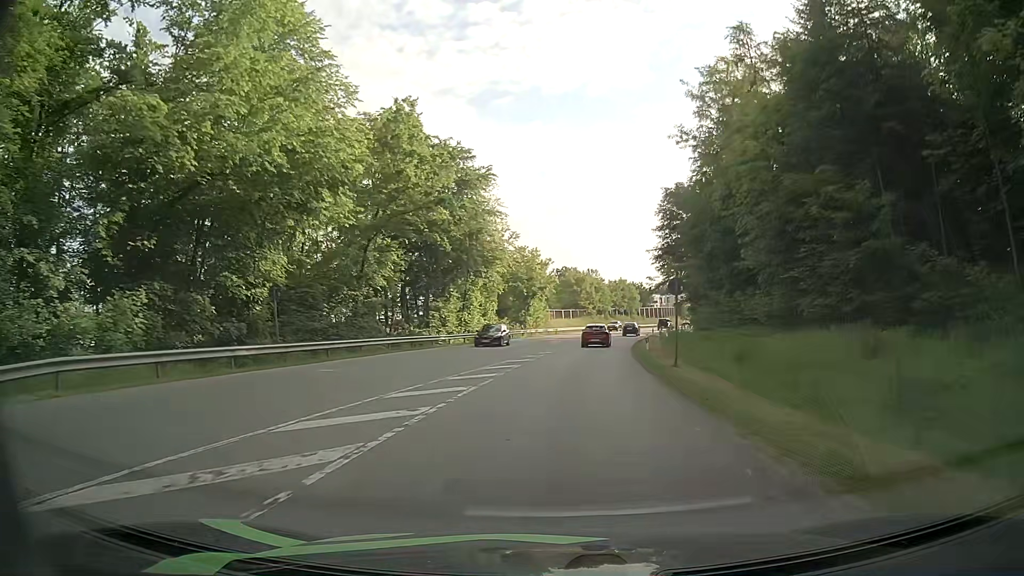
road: secondary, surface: asphalt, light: Day
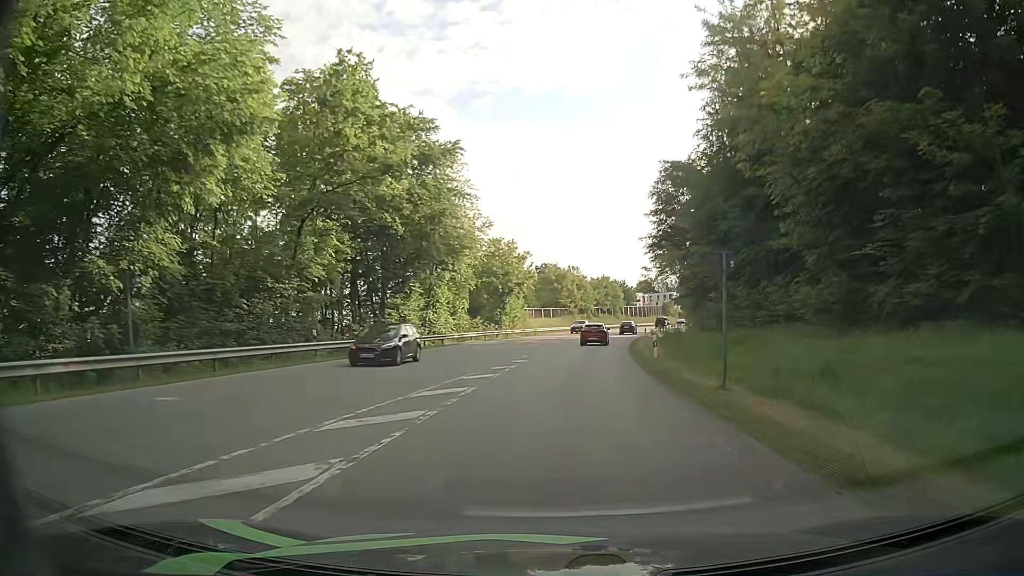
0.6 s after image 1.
(0.0, +8.6) m; +1°
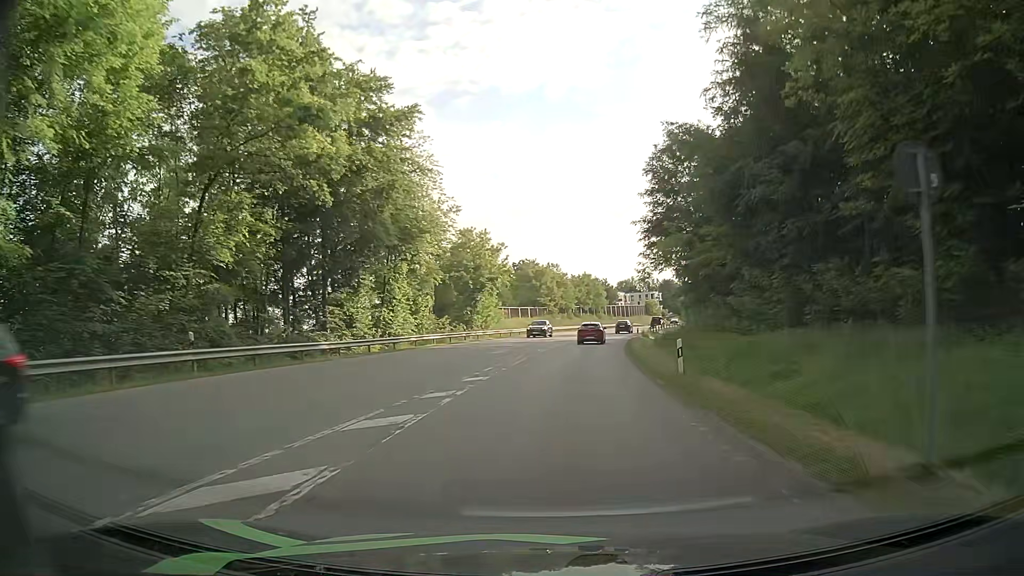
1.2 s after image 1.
(+0.2, +8.7) m; +2°
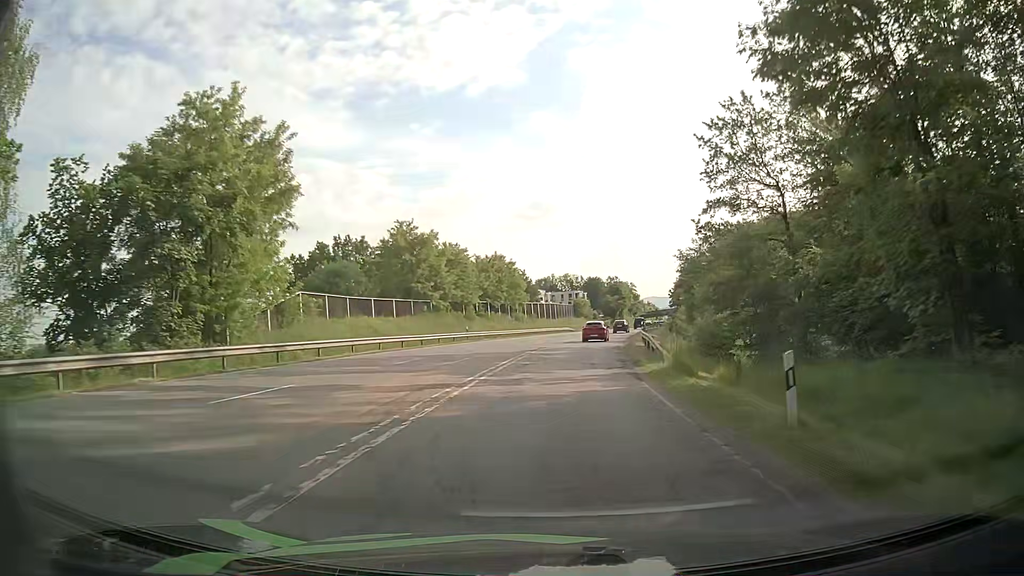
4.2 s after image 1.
(+2.7, +44.9) m; +7°
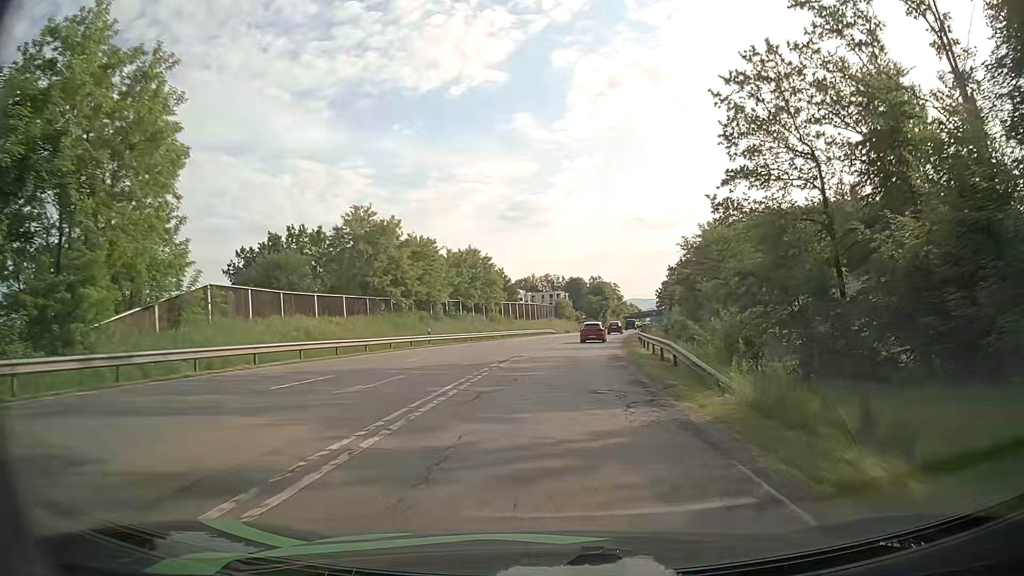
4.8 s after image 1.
(+0.2, +9.3) m; +2°
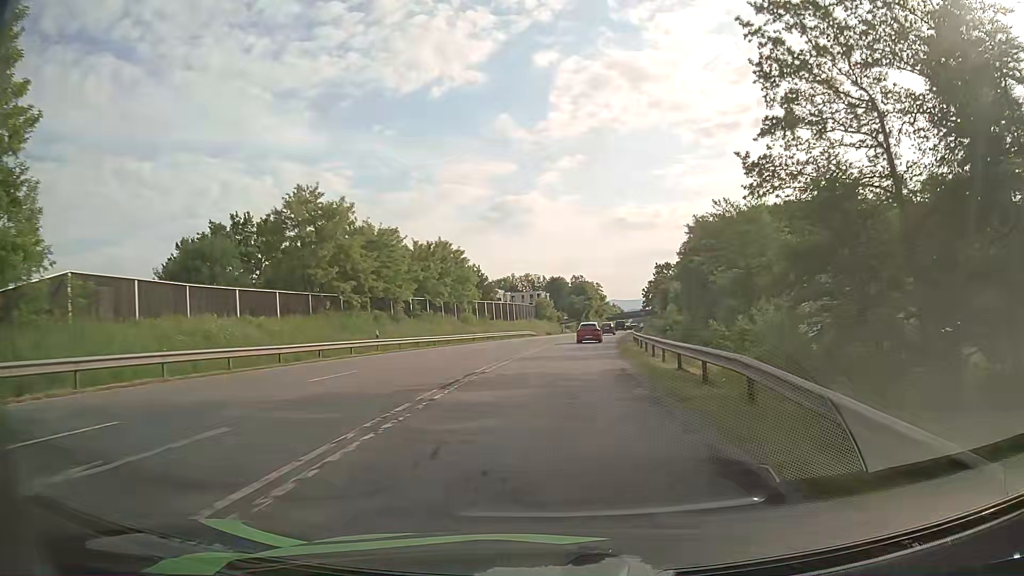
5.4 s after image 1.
(+0.1, +9.3) m; +1°
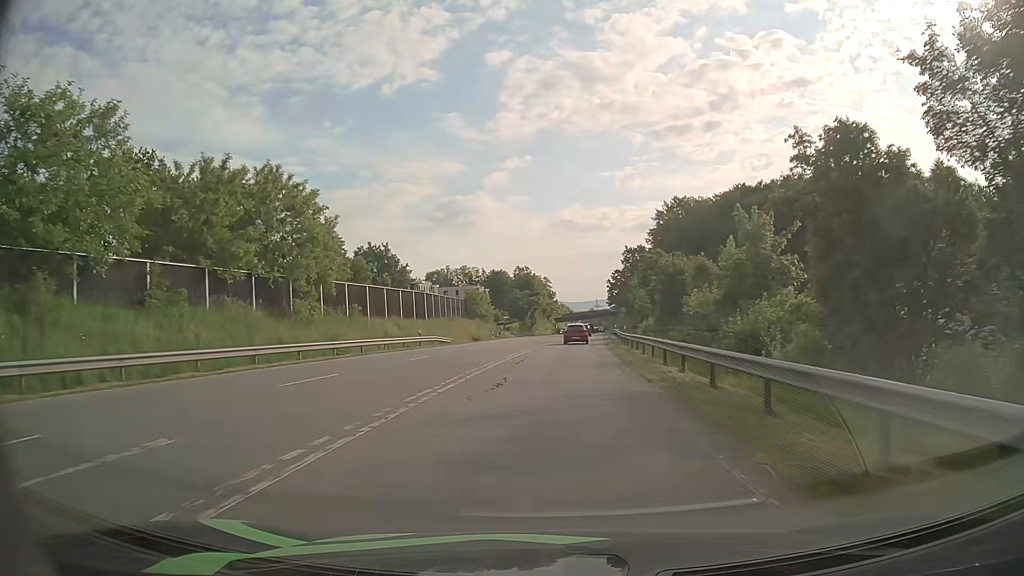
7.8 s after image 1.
(+1.8, +37.1) m; +5°
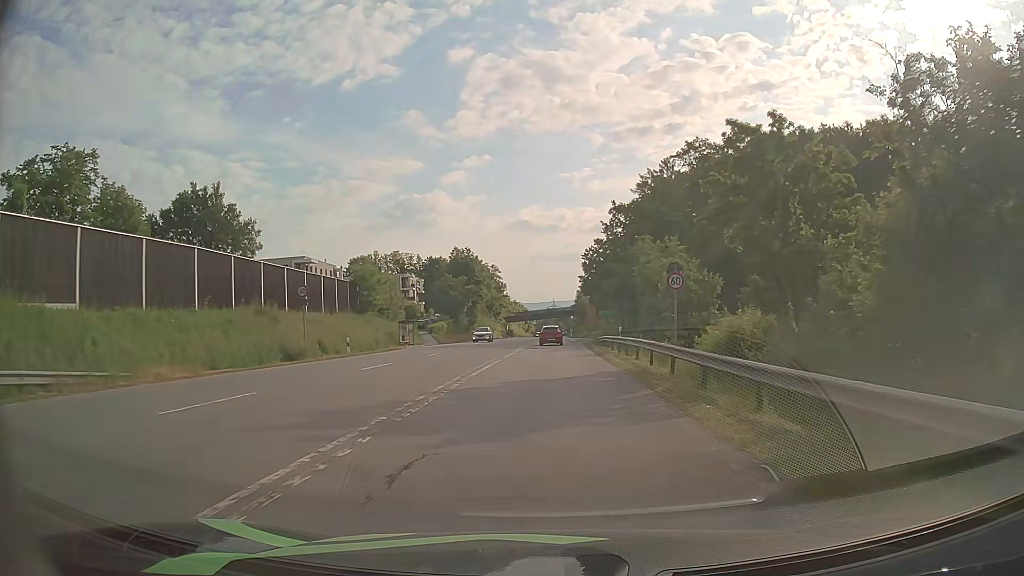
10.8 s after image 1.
(+1.6, +43.5) m; +4°
(0, +10) (0, +20) (0, +30) (0, +40) (0, +50) (0, +60) (0, +70) (+1, +80) (+1, +90) (+1, +100) m
